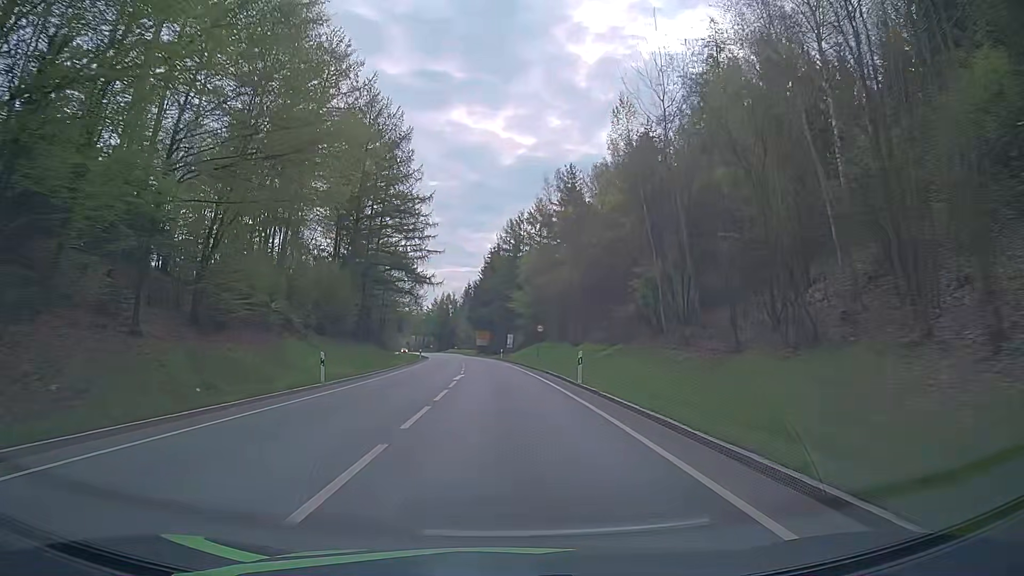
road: primary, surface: asphalt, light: Day
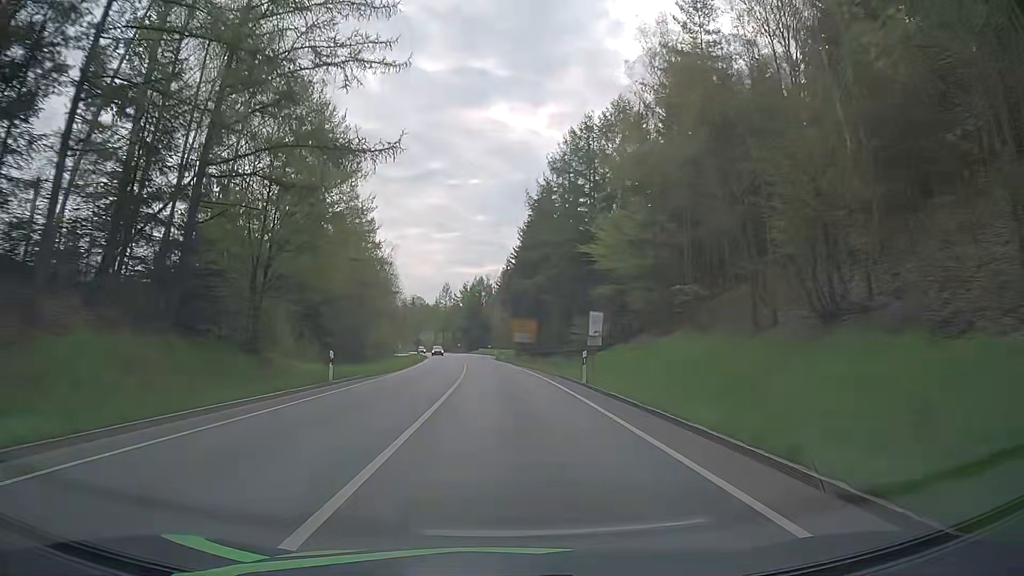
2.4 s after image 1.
(-1.8, +50.2) m; -3°
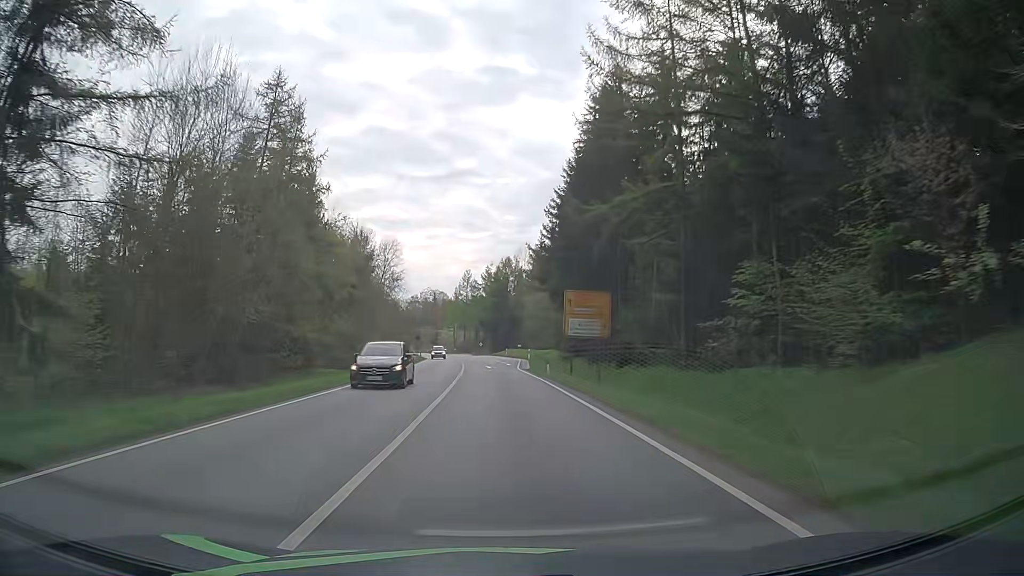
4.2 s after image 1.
(-1.1, +37.6) m; -2°
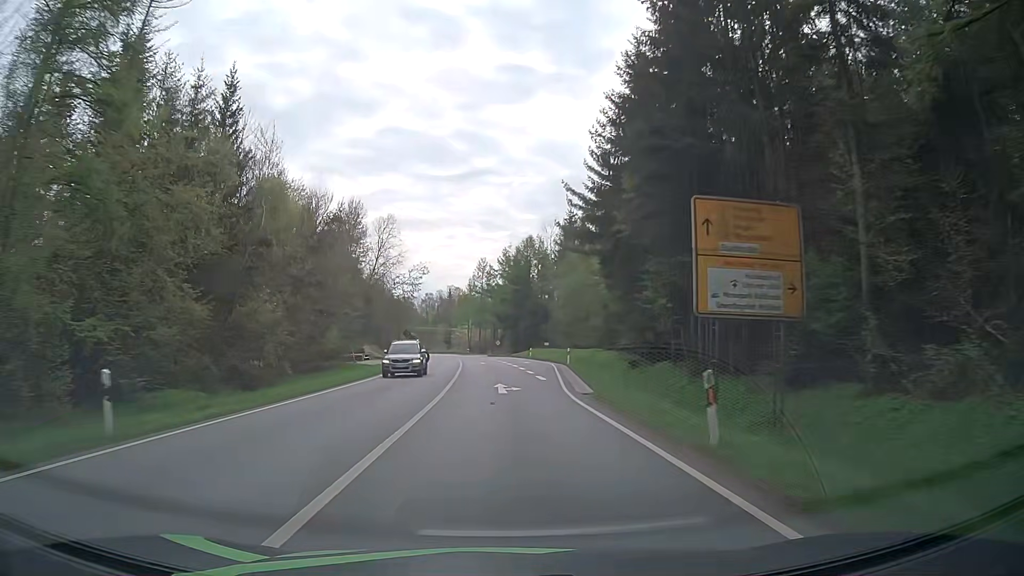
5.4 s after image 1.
(-0.8, +25.1) m; -2°
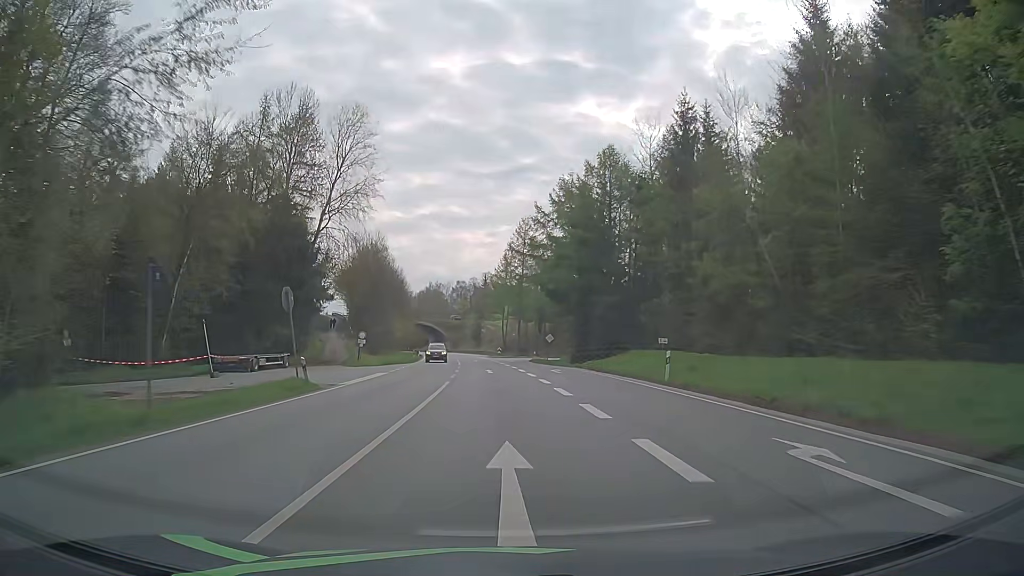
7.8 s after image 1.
(-1.8, +50.2) m; -4°
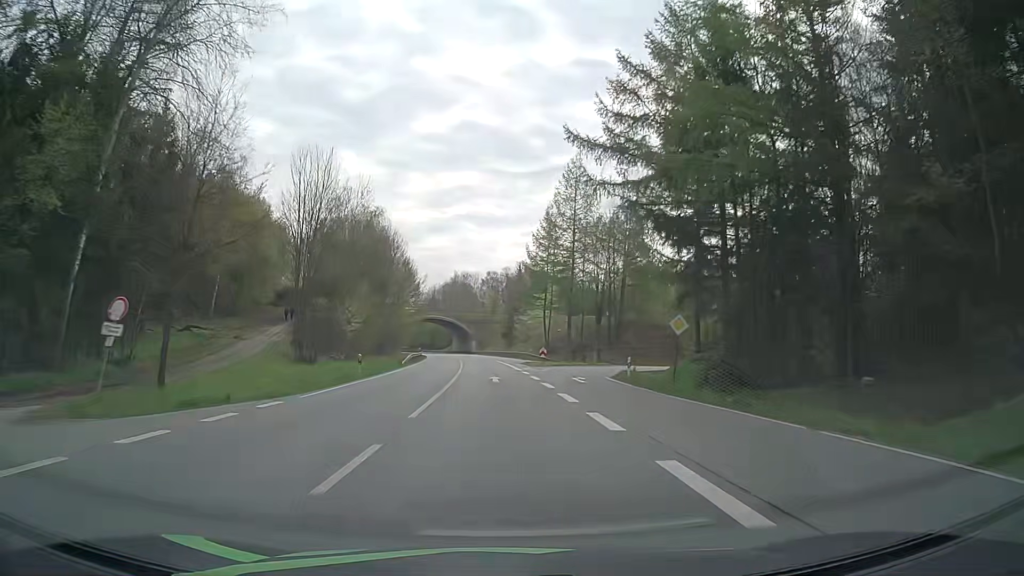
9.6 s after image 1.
(-0.8, +37.7) m; -3°
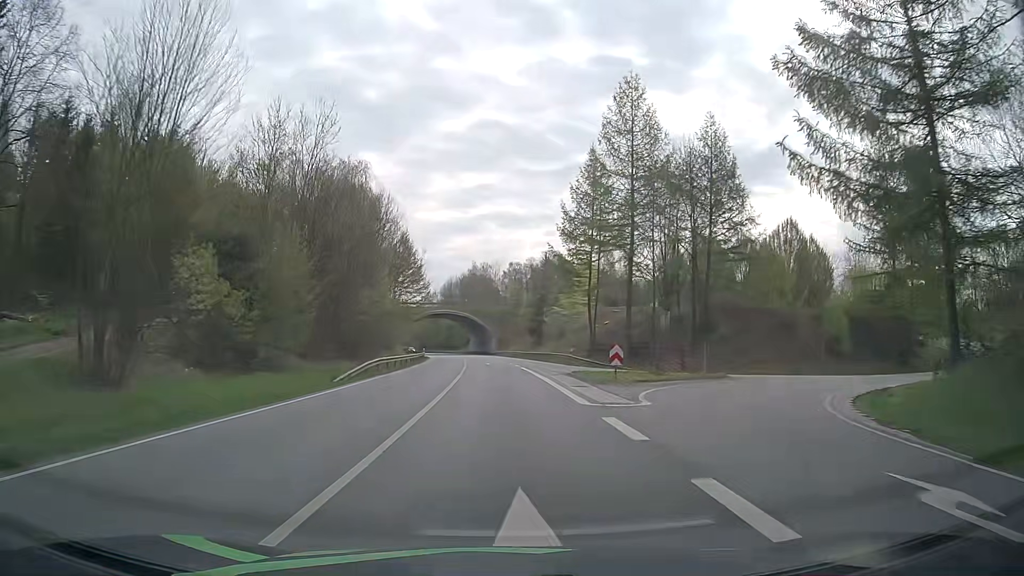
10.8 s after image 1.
(-0.5, +25.2) m; -2°
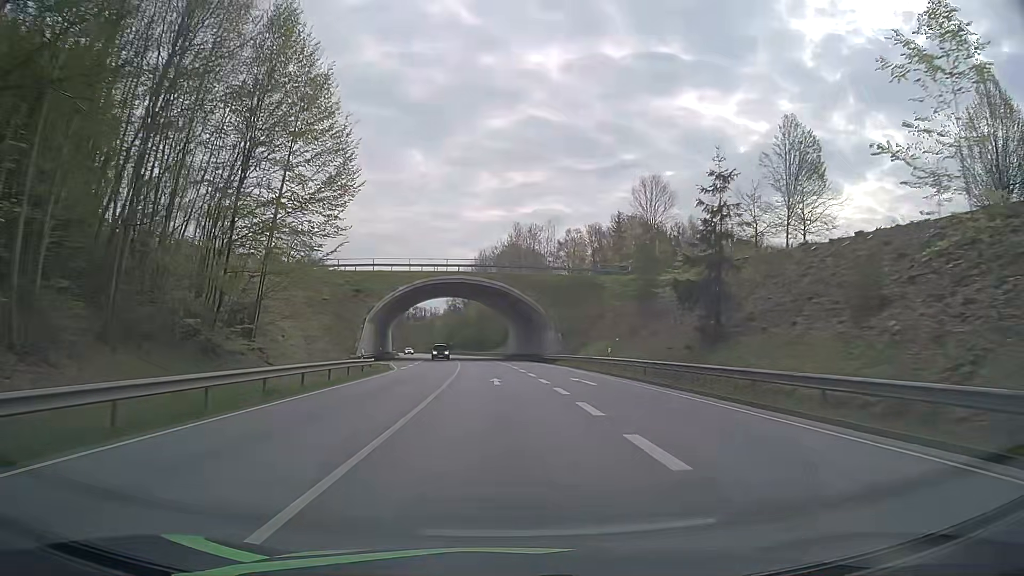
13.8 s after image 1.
(-1.7, +62.8) m; -4°
(0, +10) (0, +20) (0, +30) (-1, +40) (-1, +50) (-2, +60) (-3, +70) (-4, +80) (-4, +90) (-6, +100) m
